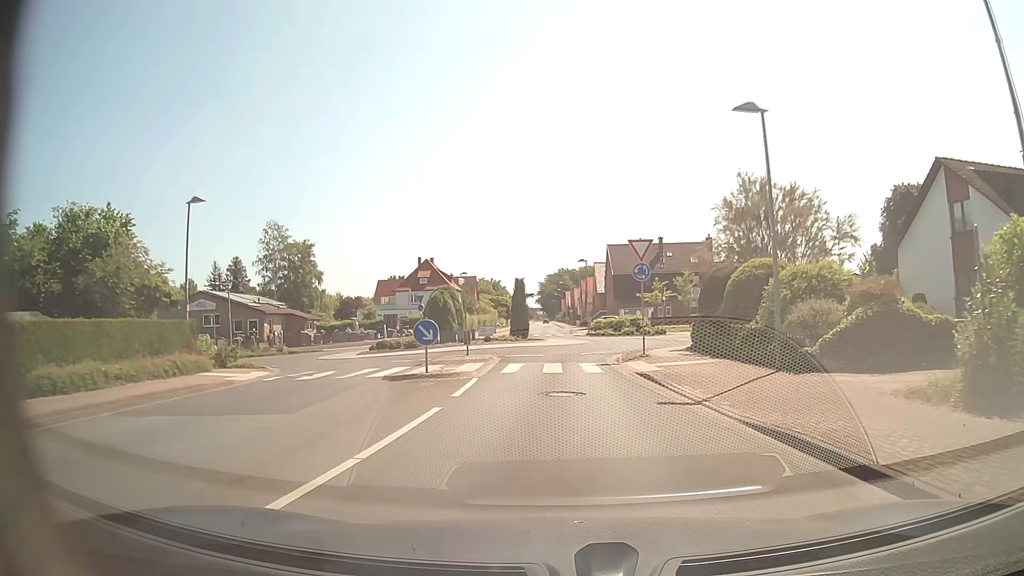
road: secondary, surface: asphalt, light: Day
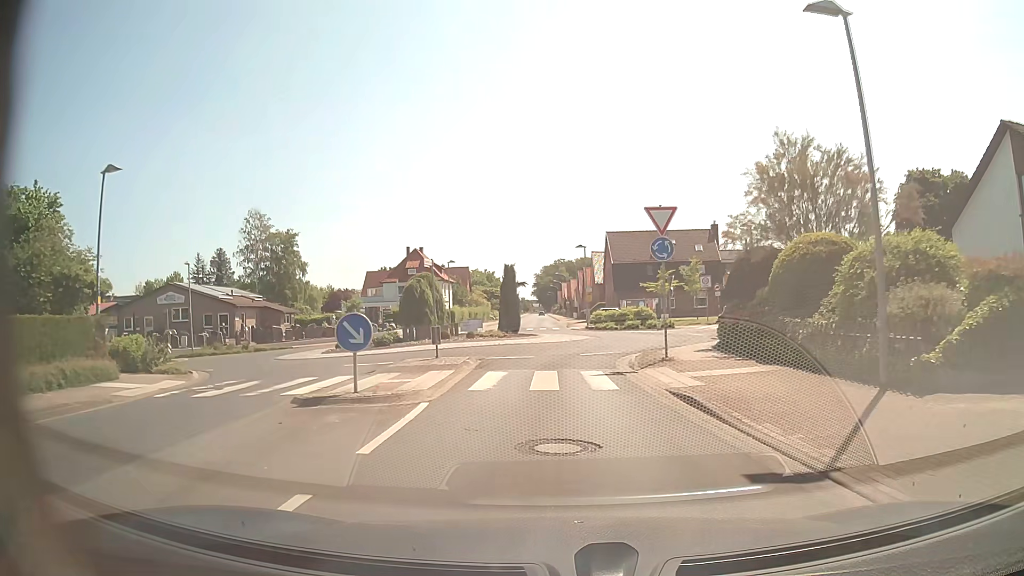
(0.0, +5.2) m; 0°
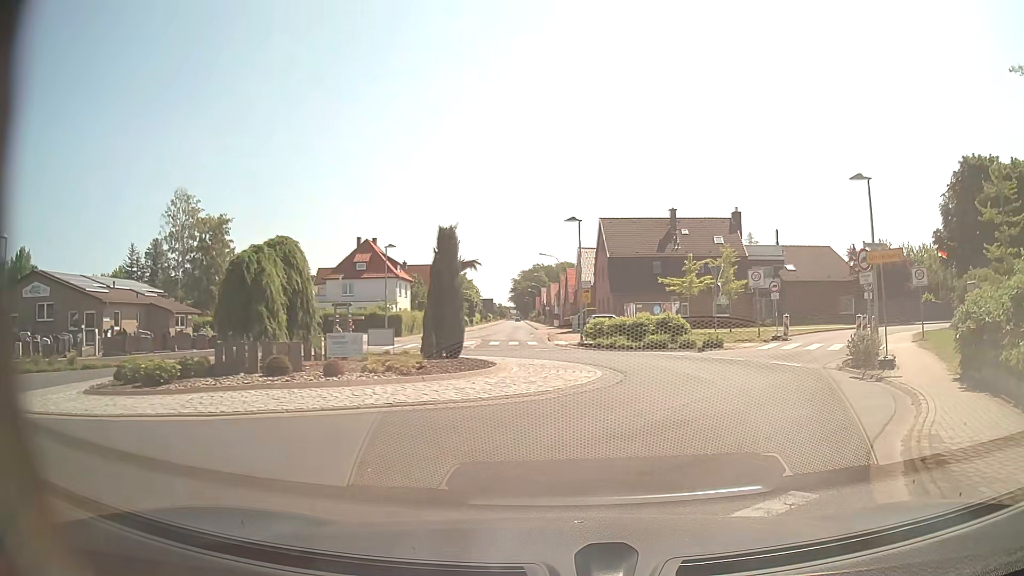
(-0.1, +17.0) m; +2°
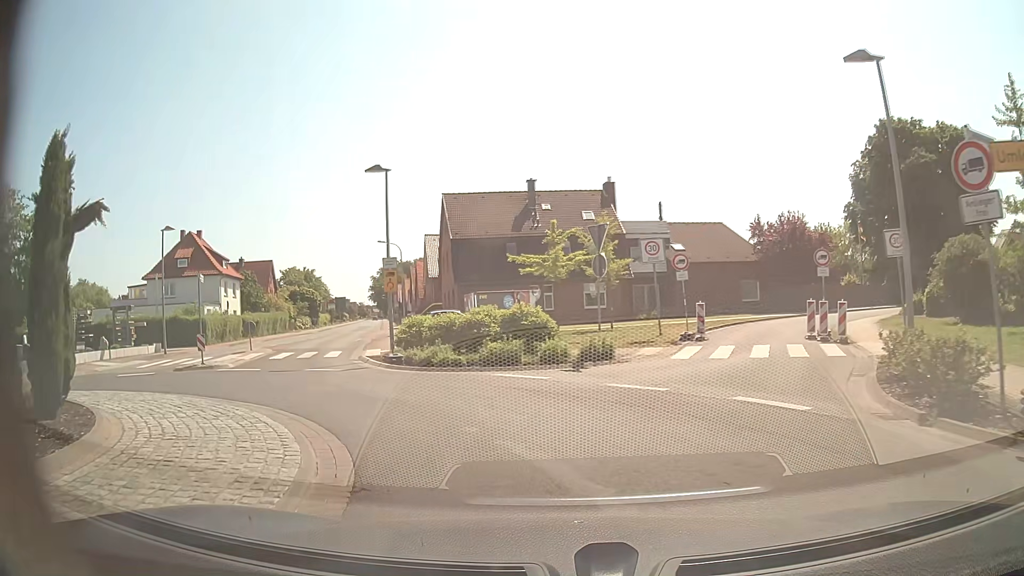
(+1.7, +11.1) m; +11°
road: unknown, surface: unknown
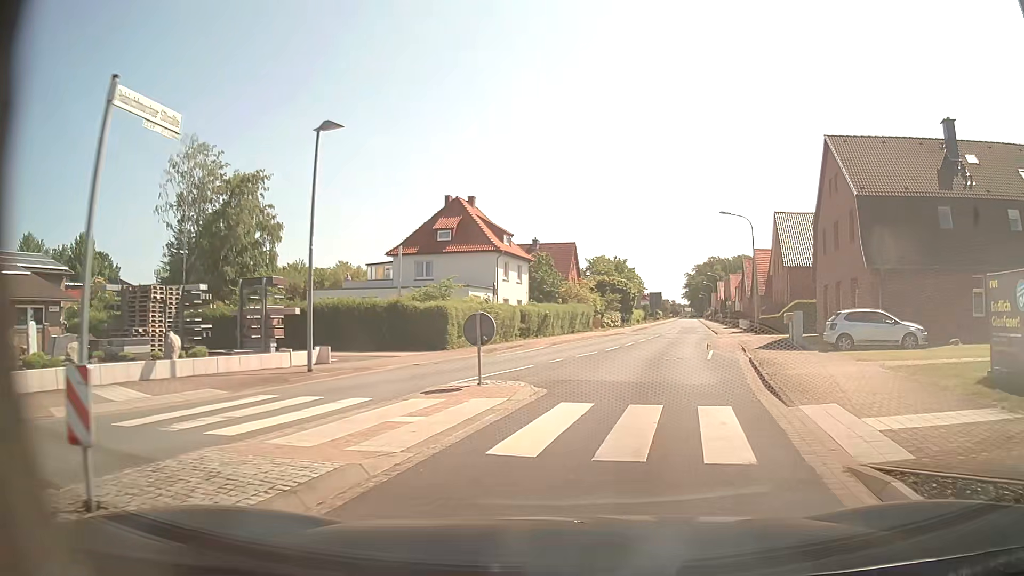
(-6.2, +17.0) m; -27°
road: secondary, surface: asphalt
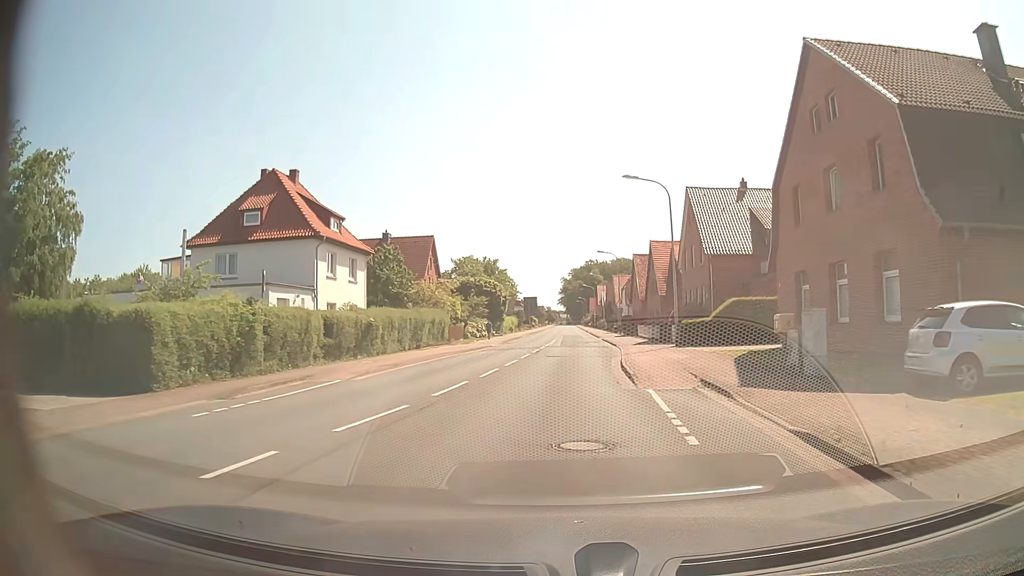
(+1.8, +14.1) m; +11°
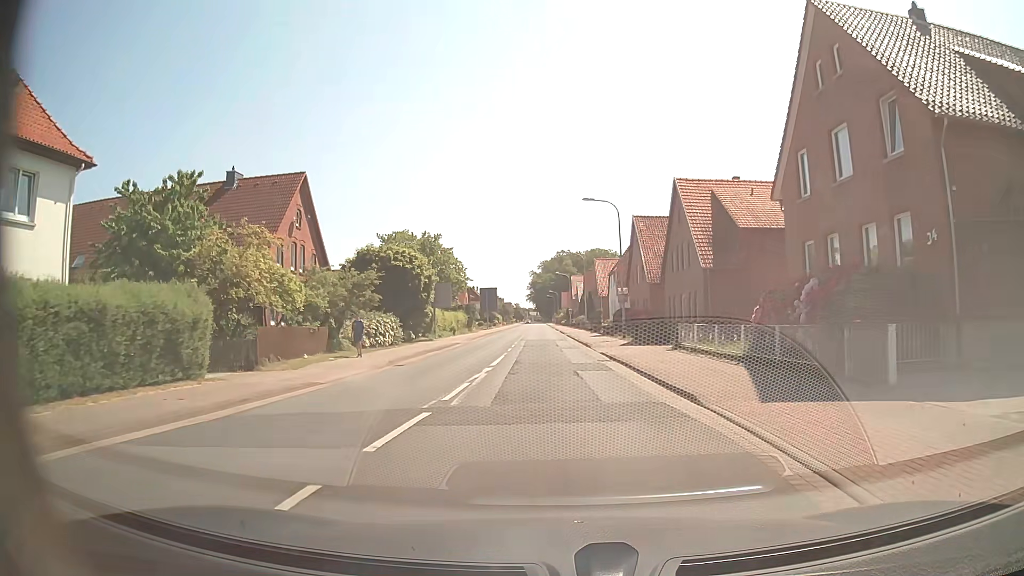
(+0.6, +28.8) m; +3°
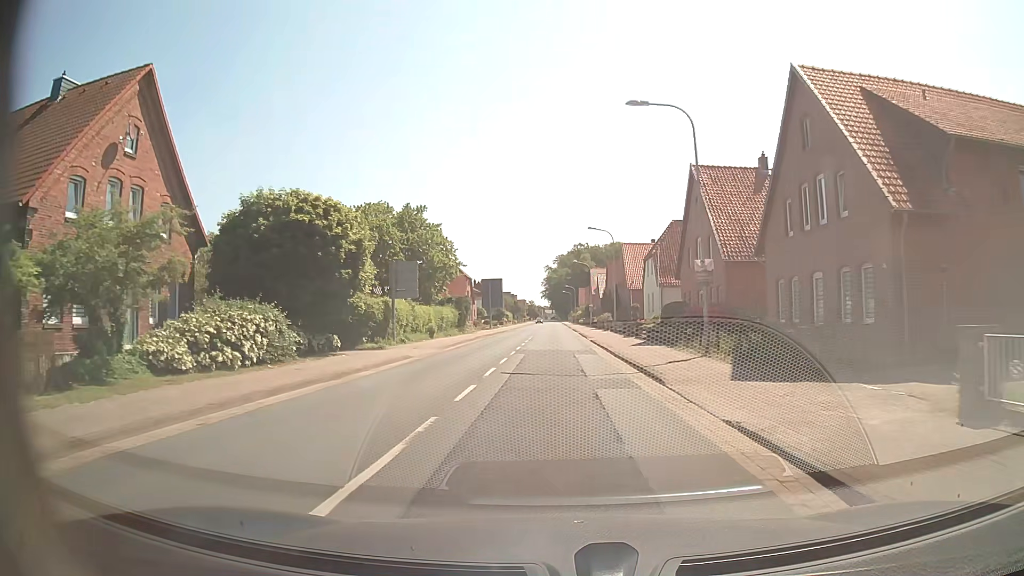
(-0.2, +18.7) m; -2°
(0, +10) (0, +20) (0, +30) (0, +40) (0, +50) (0, +60) (0, +70) (0, +80) (0, +90) (0, +100) m
